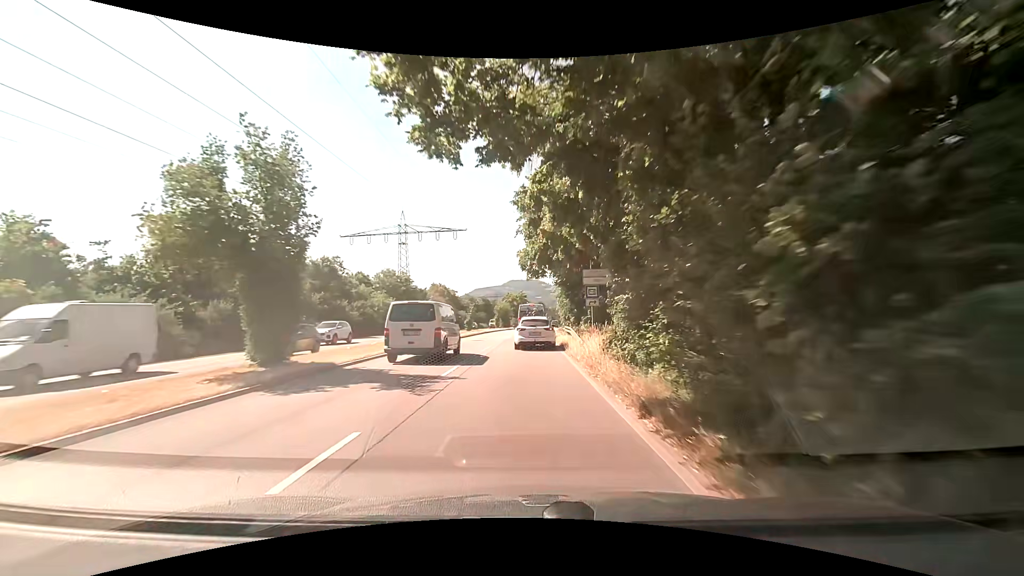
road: primary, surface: asphalt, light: Day
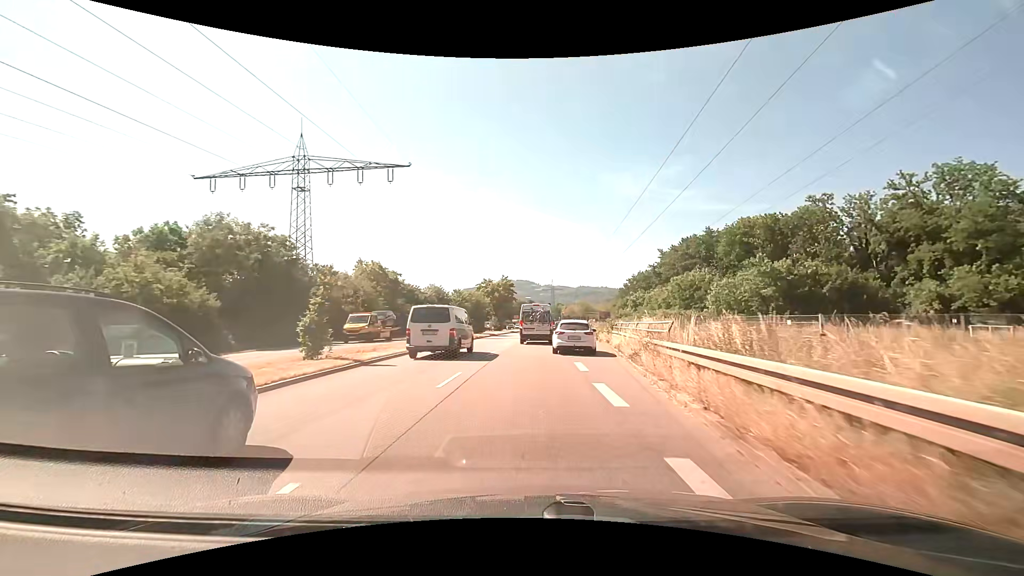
(+0.2, +37.9) m; +2°
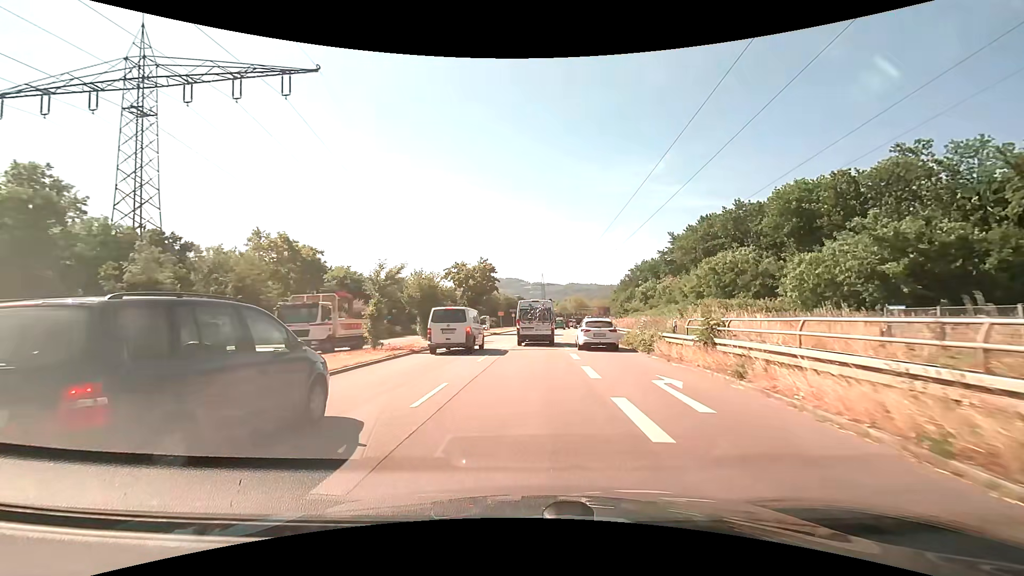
(-0.1, +20.3) m; 0°
(0, +10) (0, +20) (0, +30) (+1, +40) (+1, +50) (+2, +60) (+3, +70) (+4, +80) (+5, +90) (+7, +100) m
